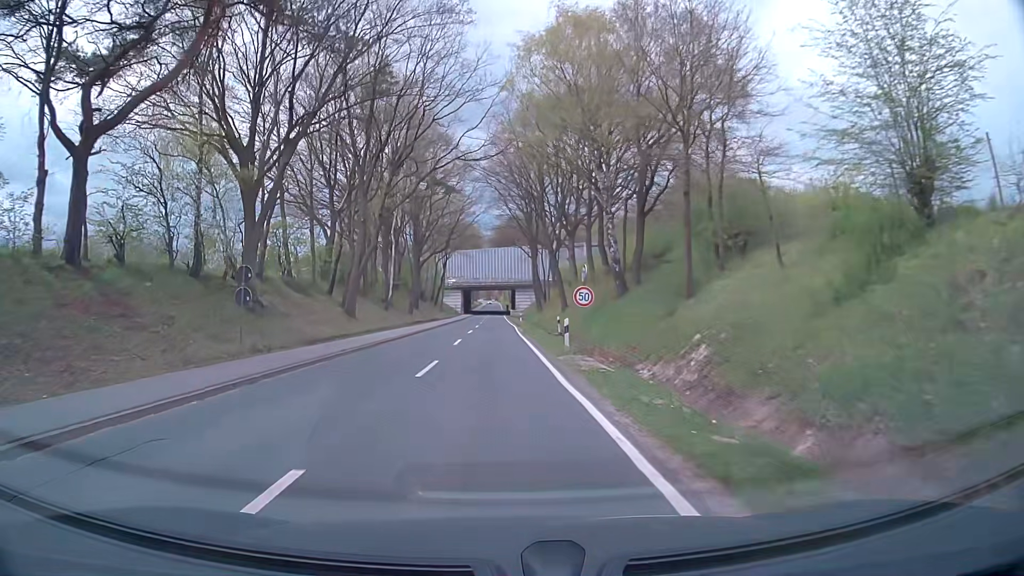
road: secondary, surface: asphalt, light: Day
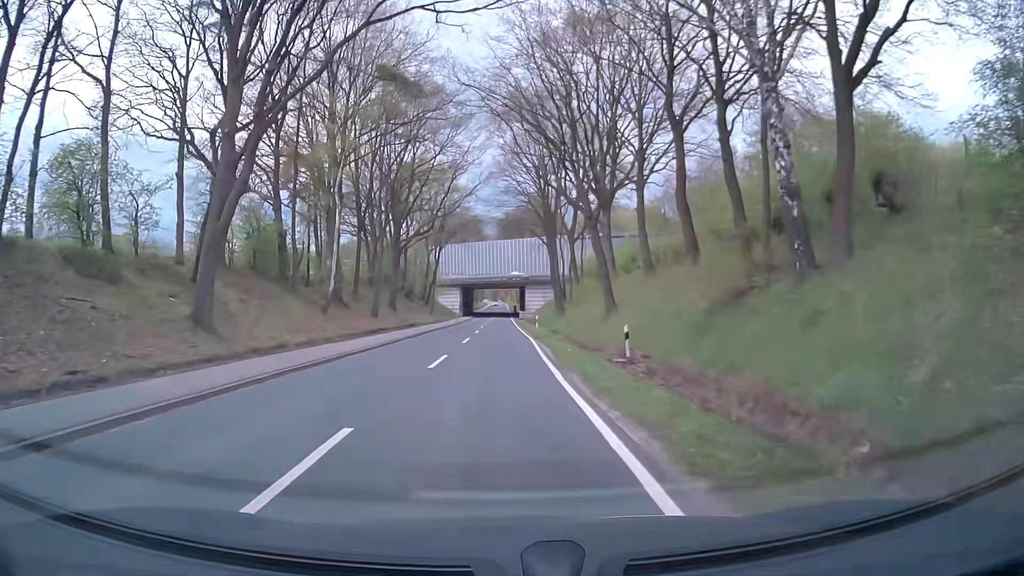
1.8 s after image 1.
(0.0, +22.2) m; 0°
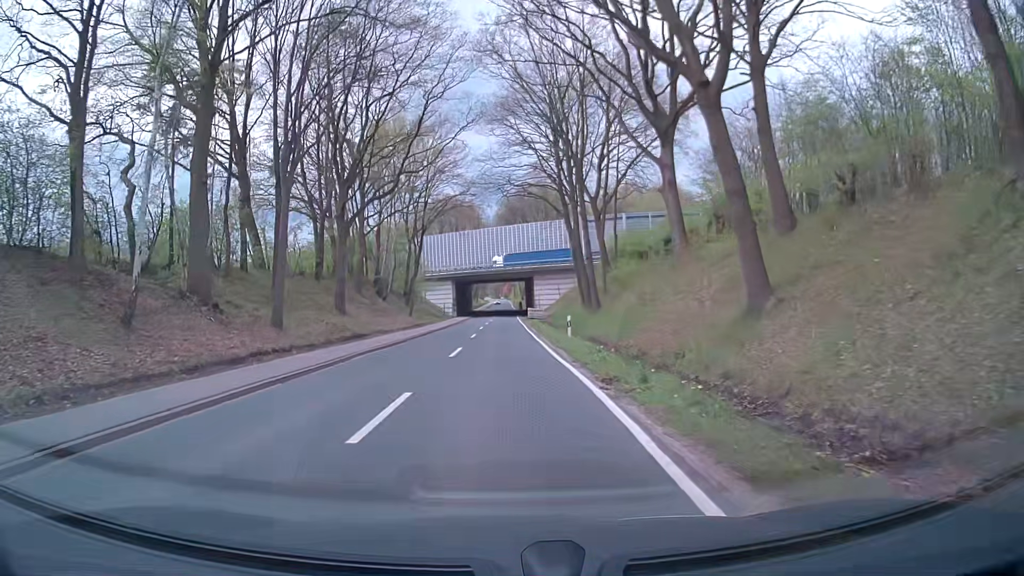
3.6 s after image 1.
(-0.1, +21.2) m; 0°
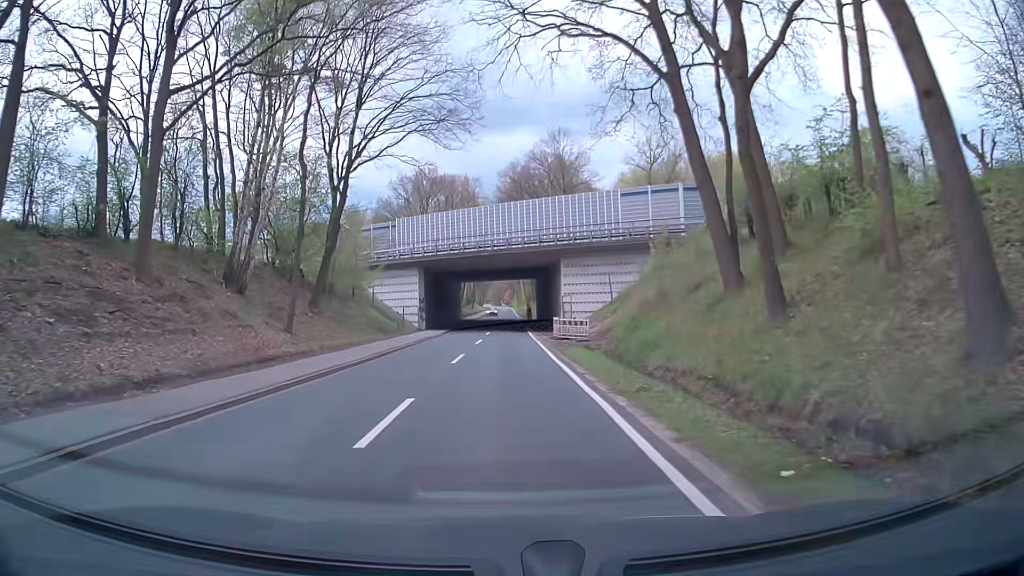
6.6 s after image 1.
(-0.3, +36.5) m; -1°
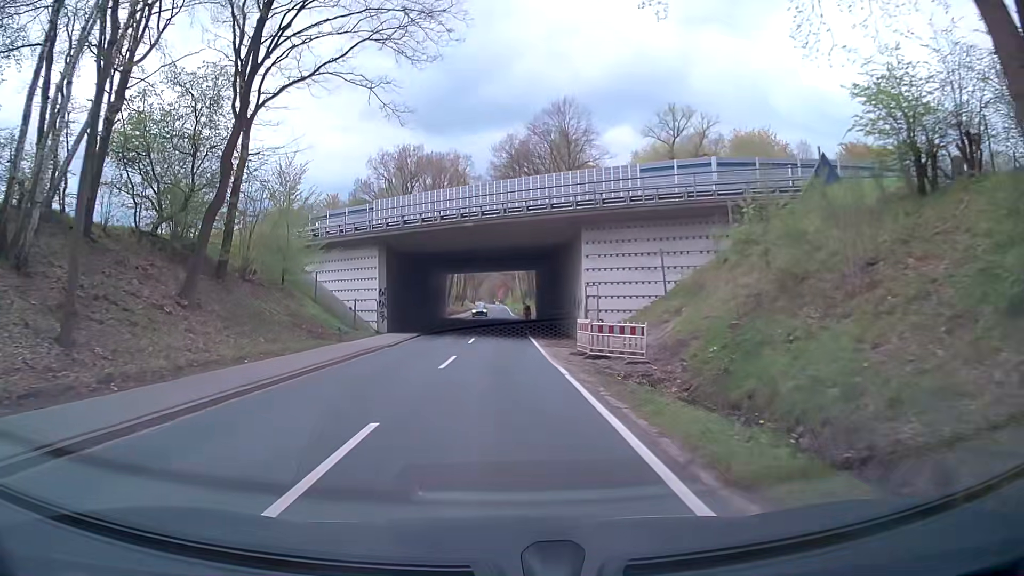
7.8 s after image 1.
(+0.1, +14.9) m; +1°
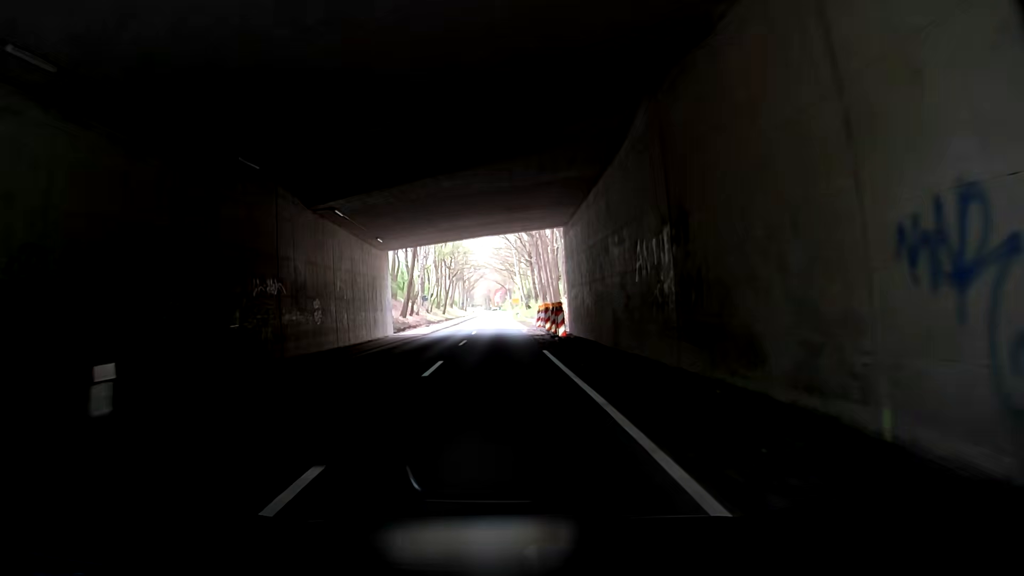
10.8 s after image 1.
(0.0, +39.0) m; -4°
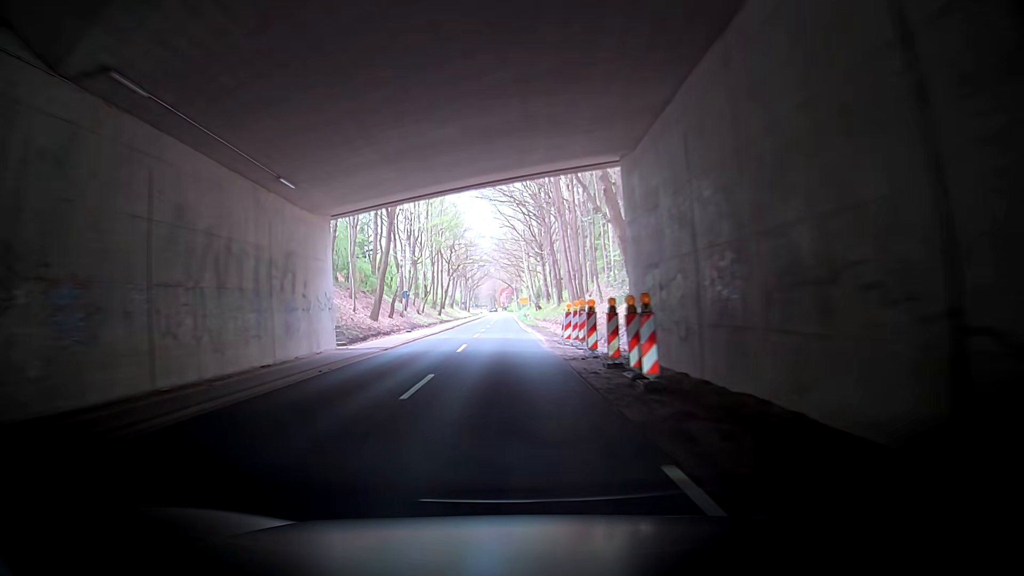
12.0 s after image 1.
(-0.1, +15.9) m; +2°
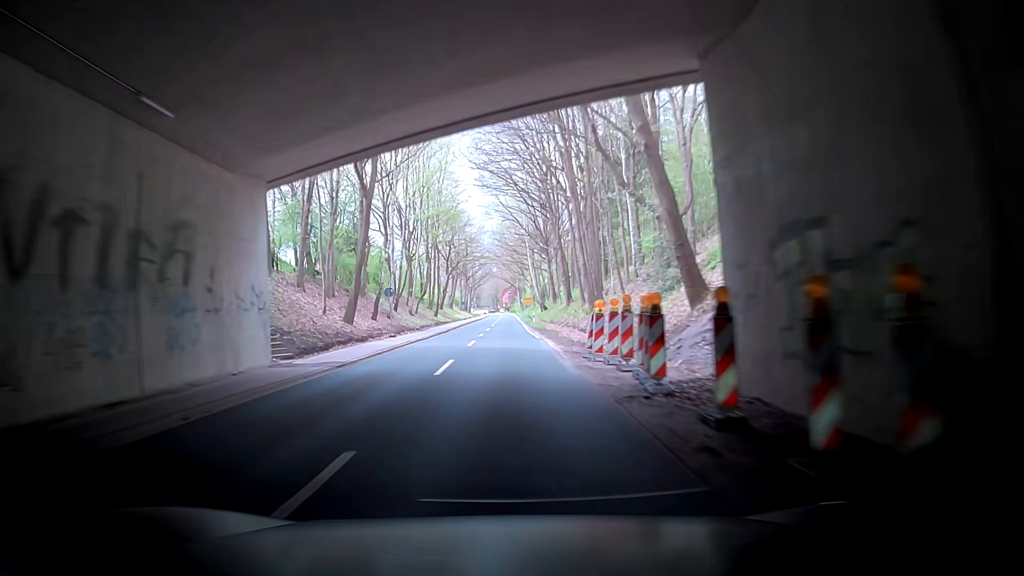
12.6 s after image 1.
(+0.1, +7.9) m; +2°
